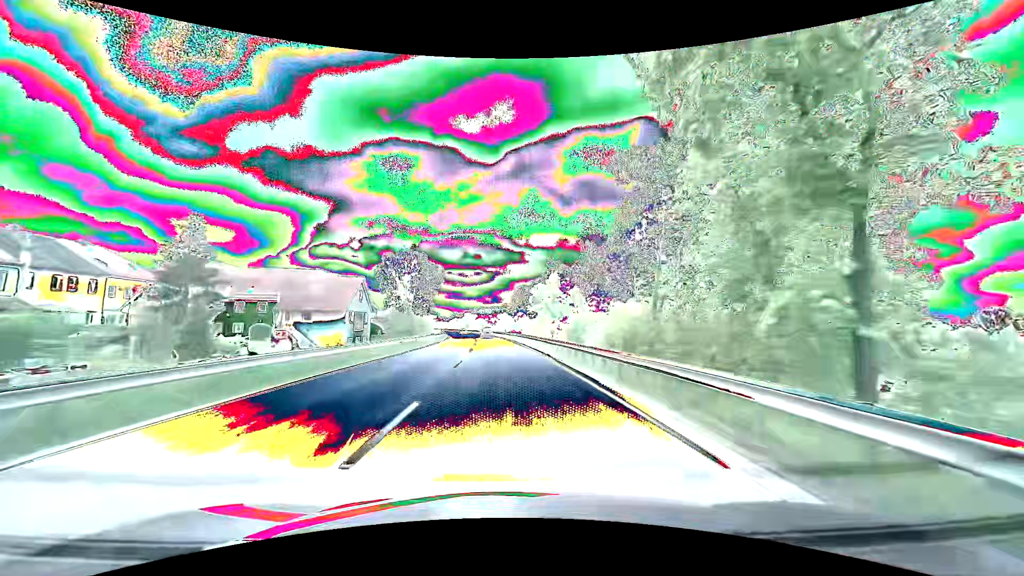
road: primary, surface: asphalt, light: Day
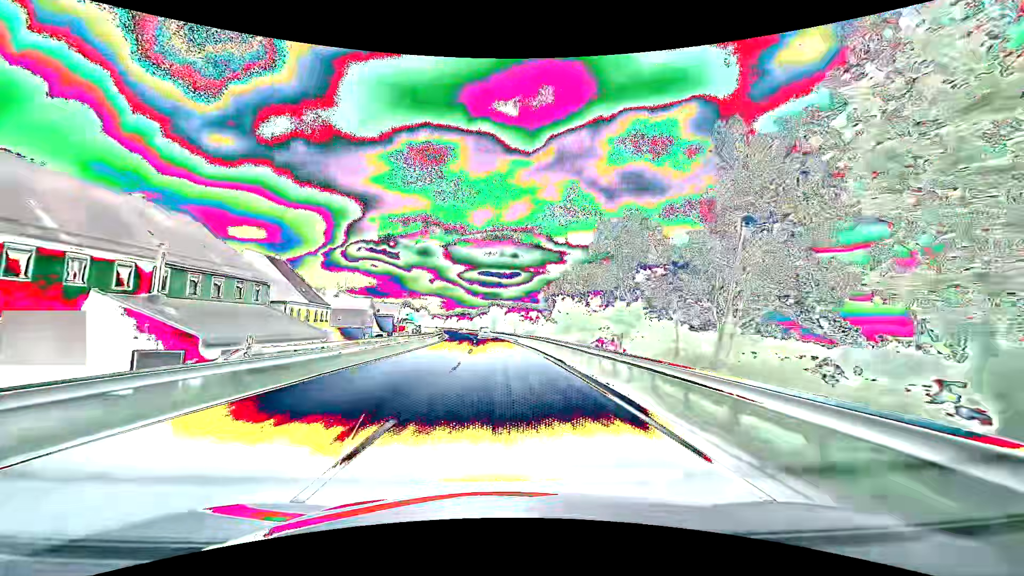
(-2.3, +63.3) m; -4°
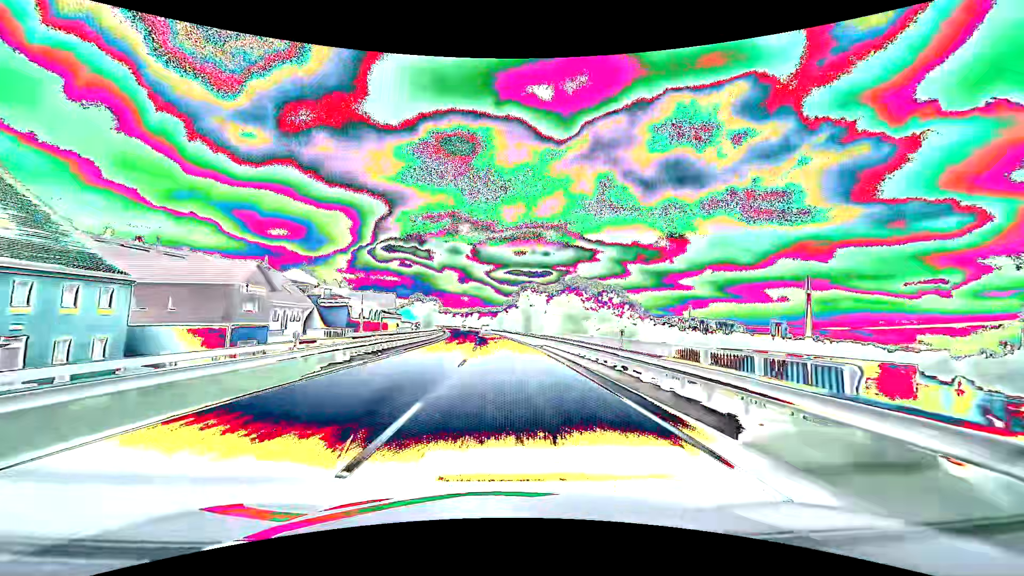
(-1.5, +47.5) m; -4°
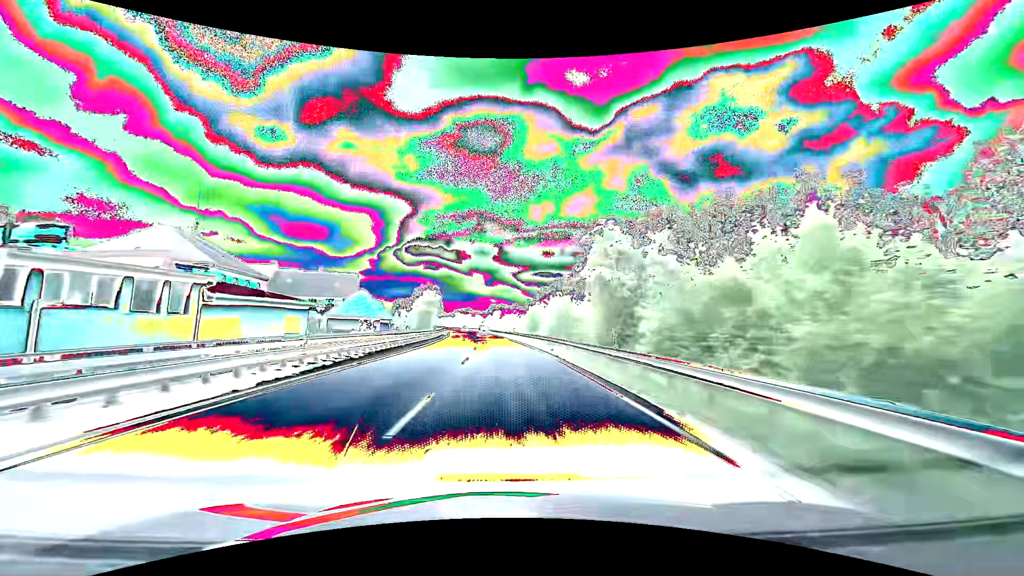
(-1.3, +47.5) m; -3°
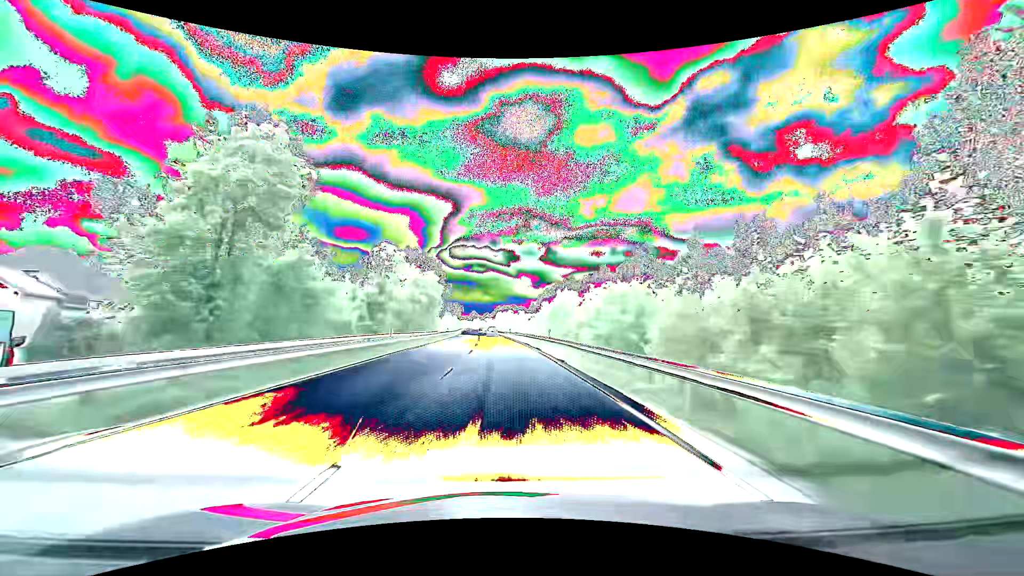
(-3.8, +79.1) m; -5°
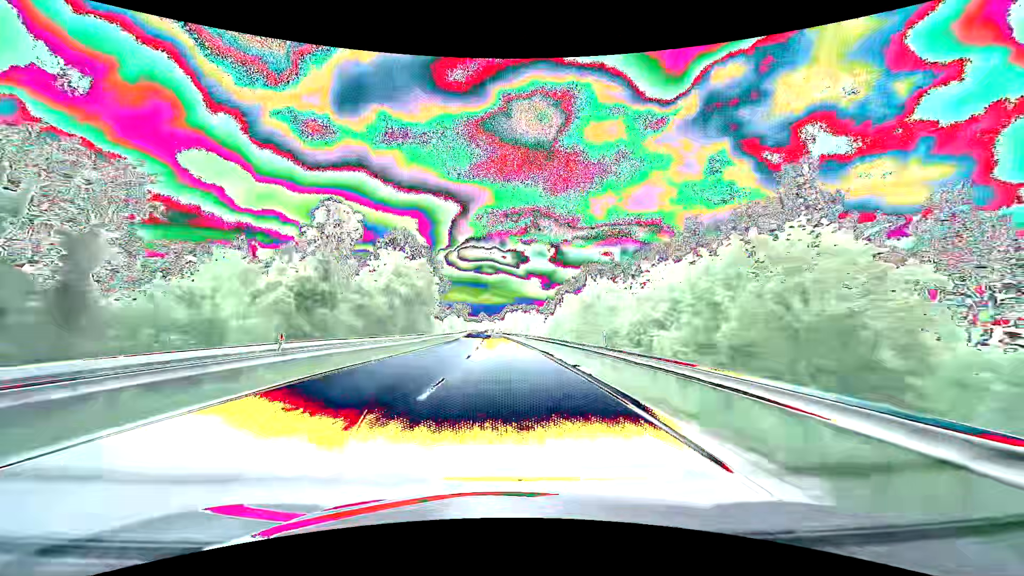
(-0.2, +15.8) m; -1°
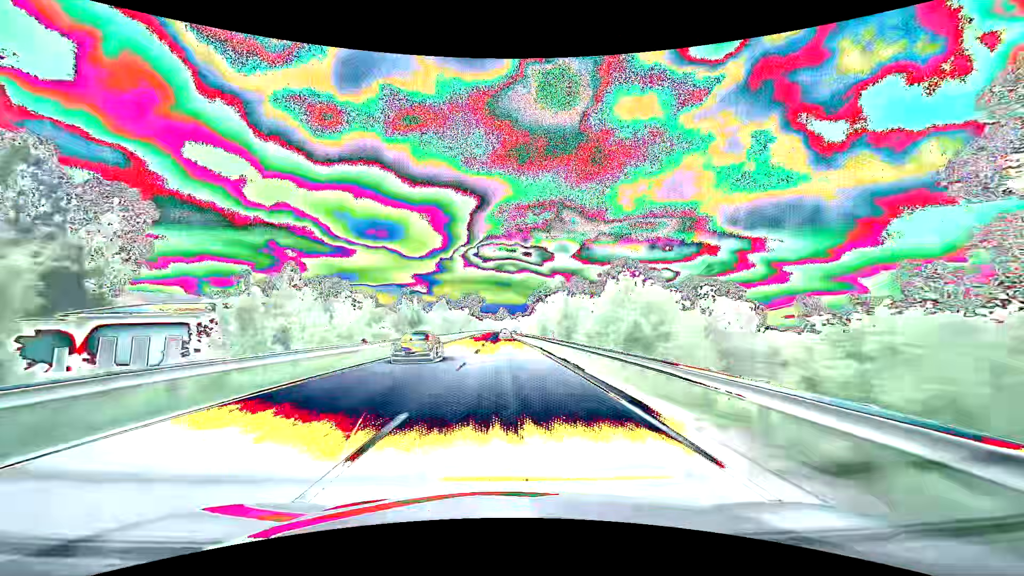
(-2.1, +79.1) m; -3°
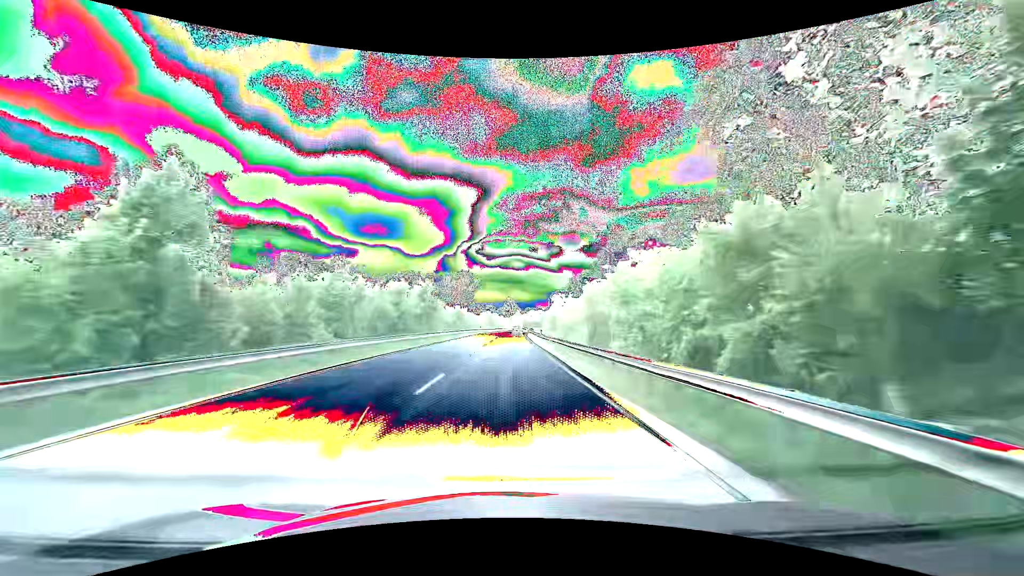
(-0.6, +79.3) m; -1°
(0, +10) (0, +20) (0, +30) (0, +40) (0, +50) (0, +60) (+1, +70) (+1, +80) (+1, +90) (+1, +100) m
